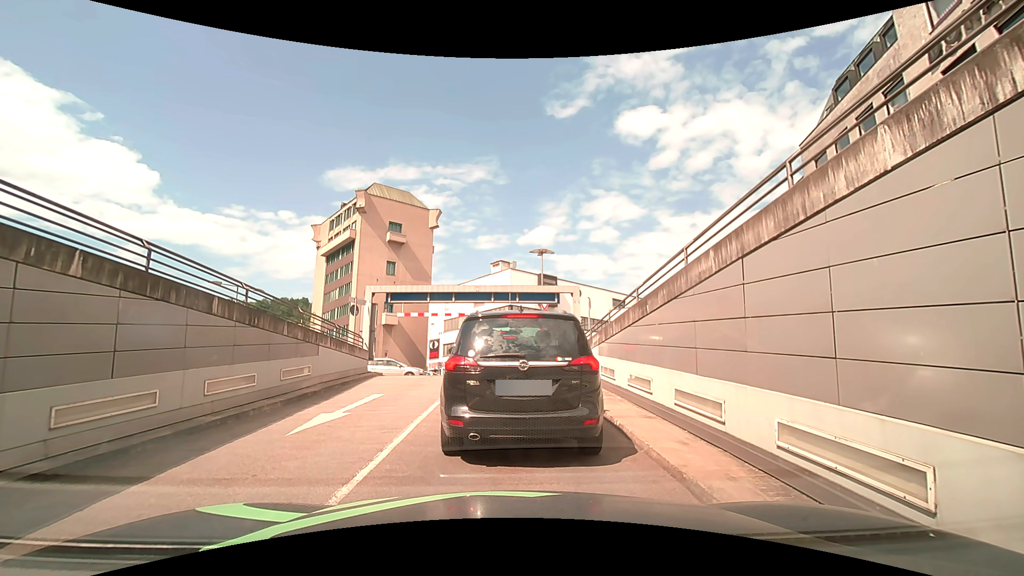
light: Day
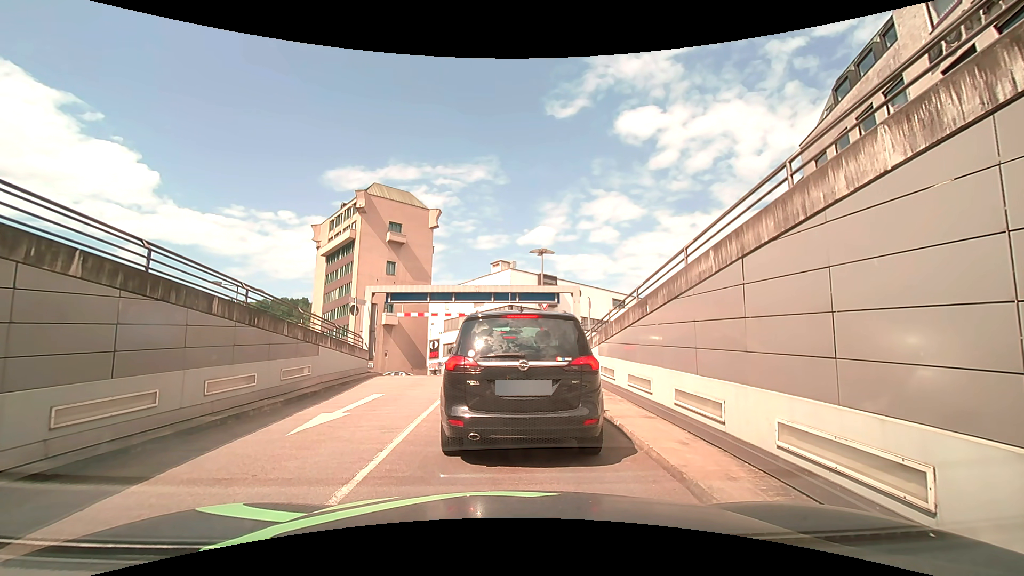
(0.0, 0.0) m; 0°
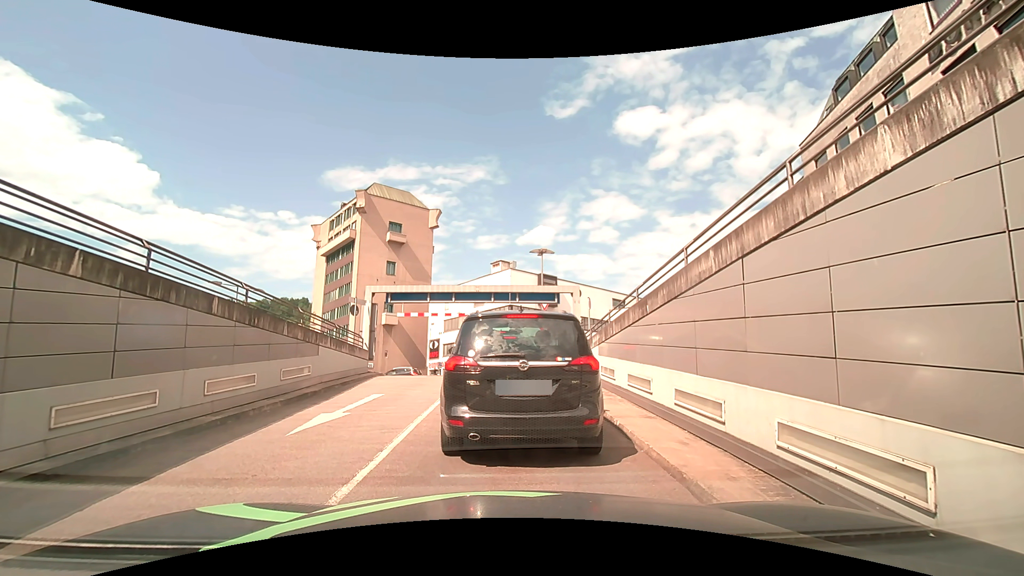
(0.0, 0.0) m; 0°
